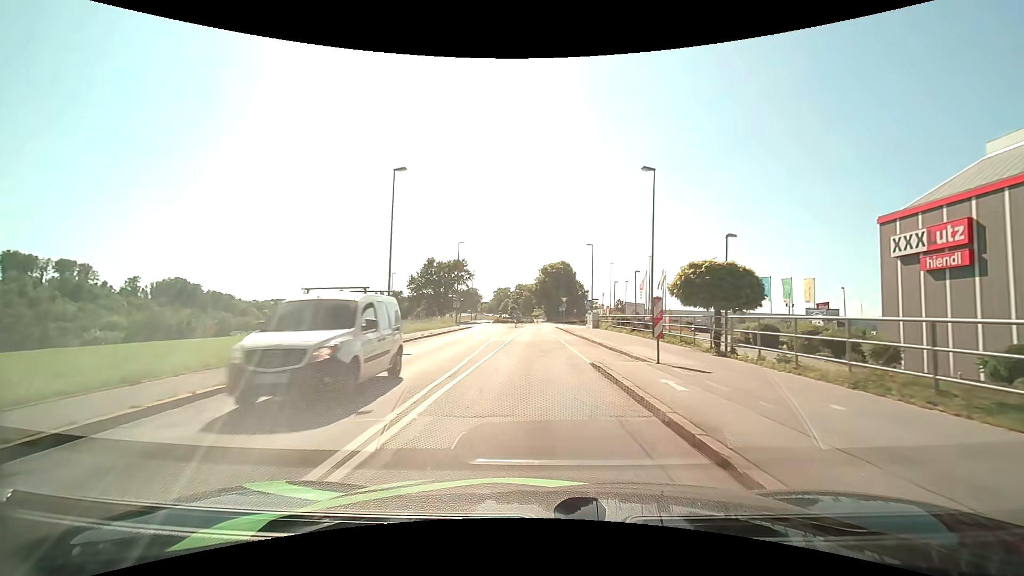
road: tertiary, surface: asphalt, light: Day
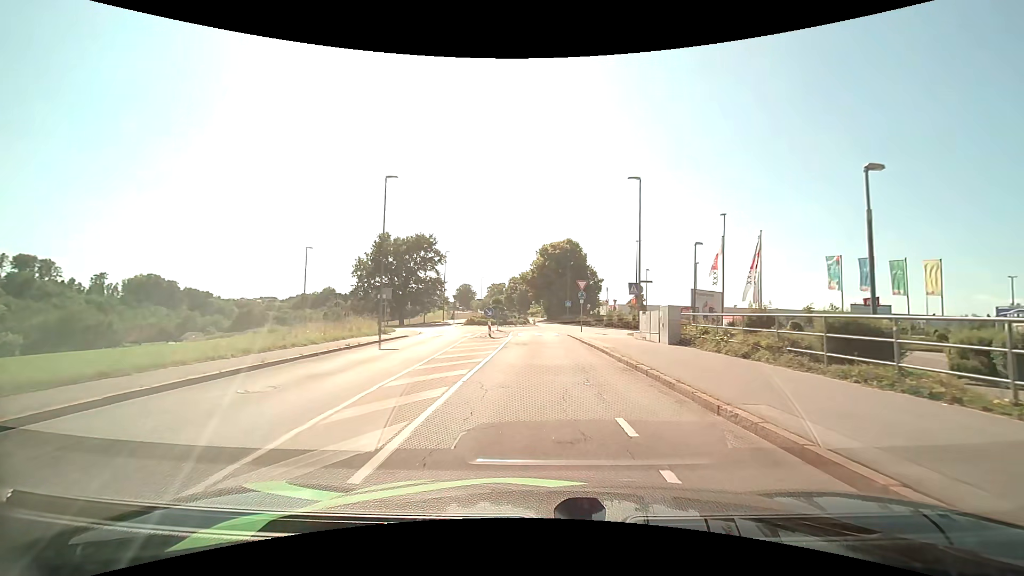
(0.0, +28.2) m; 0°
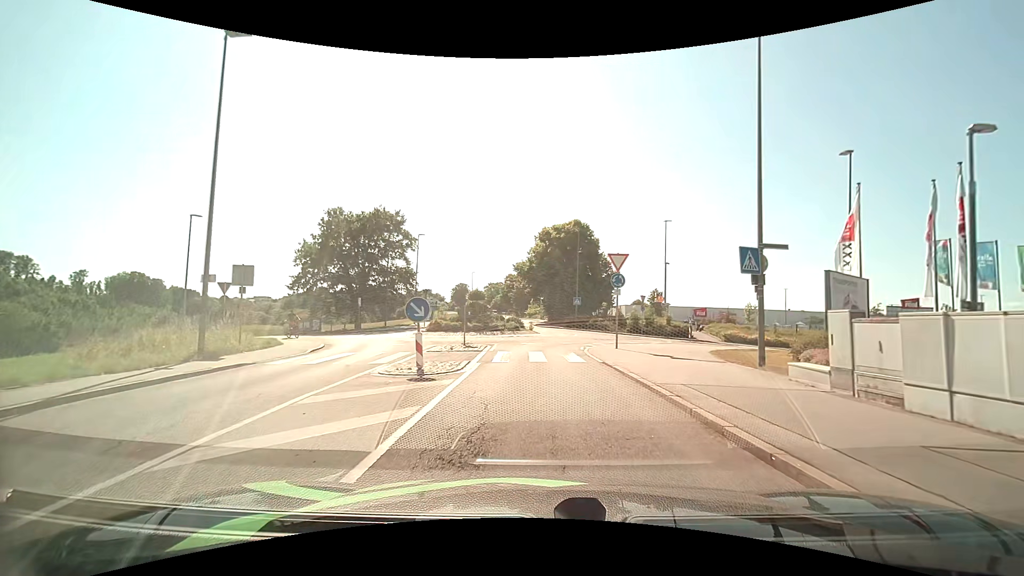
(0.0, +16.5) m; 0°
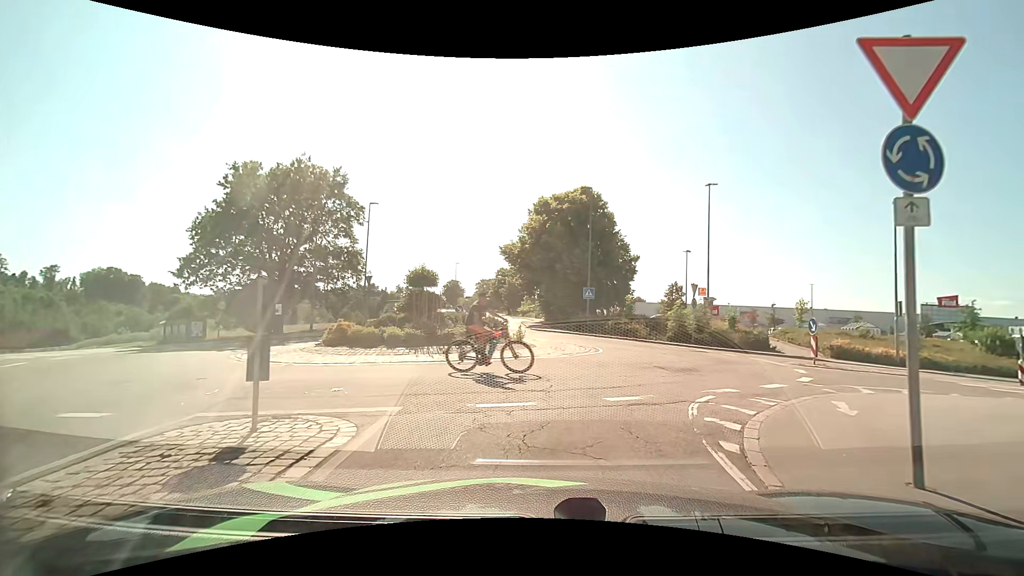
(+0.1, +15.4) m; +2°
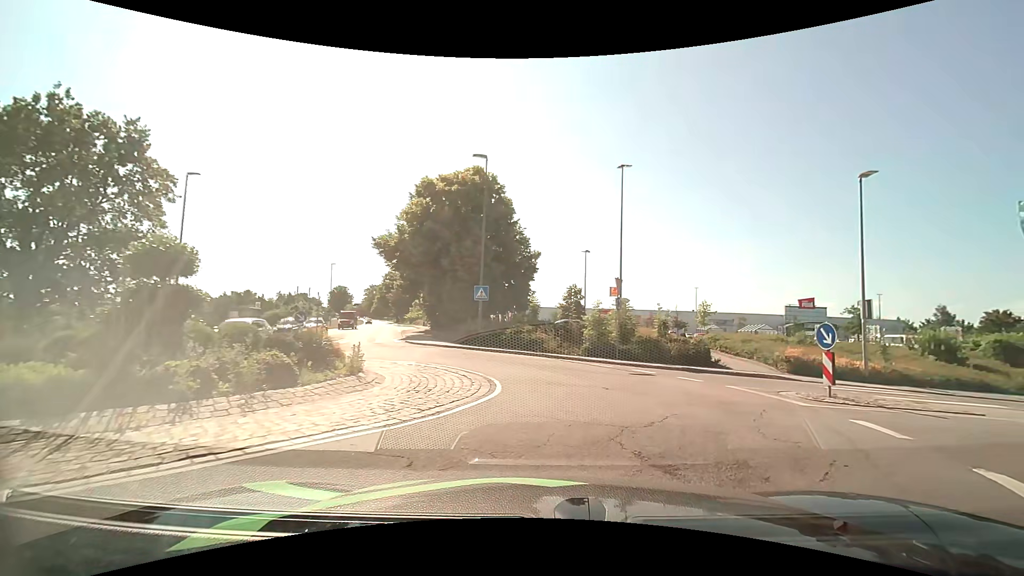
(+0.4, +8.5) m; +11°
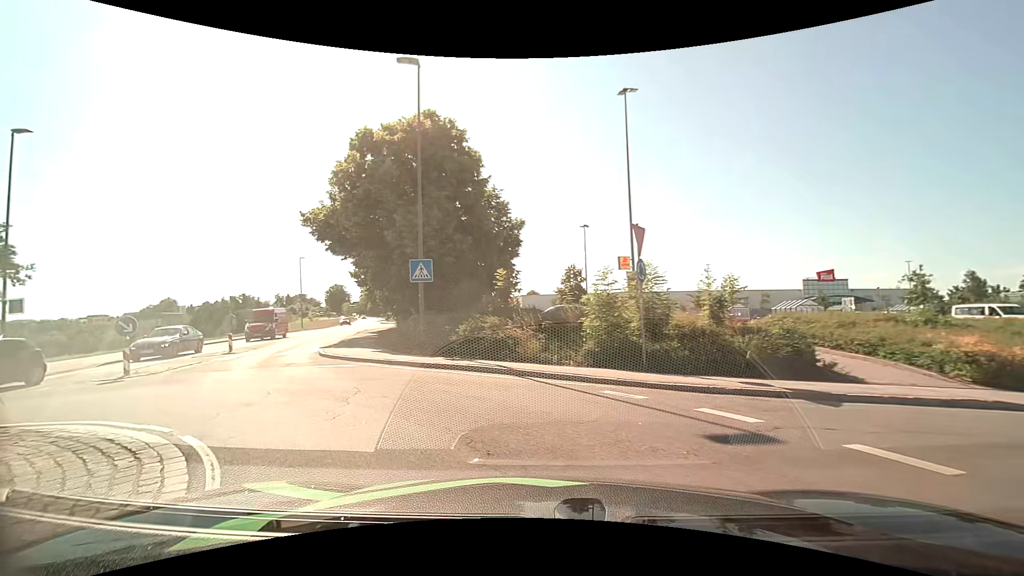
(+1.0, +9.4) m; 0°
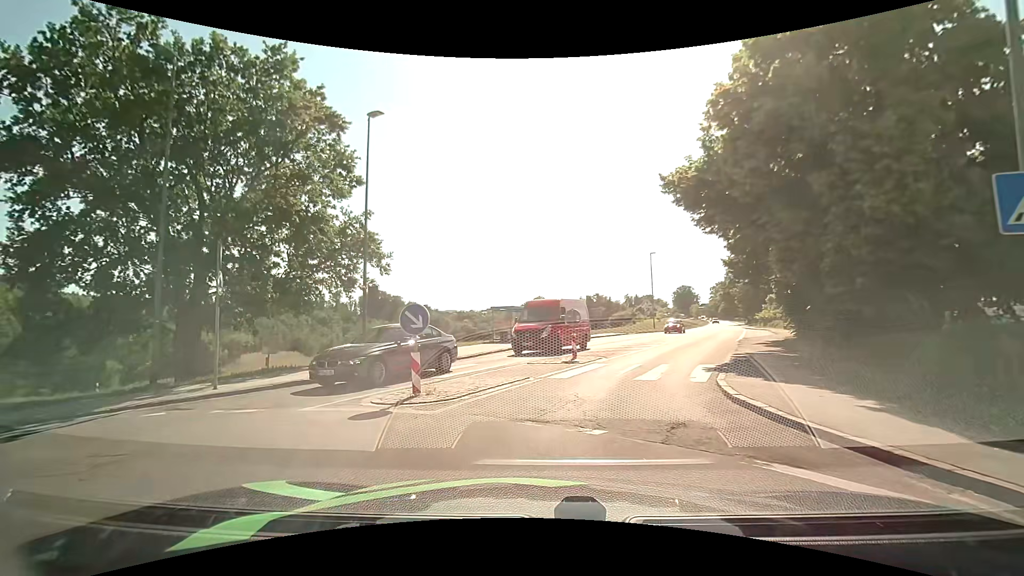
(-3.6, +8.7) m; -39°
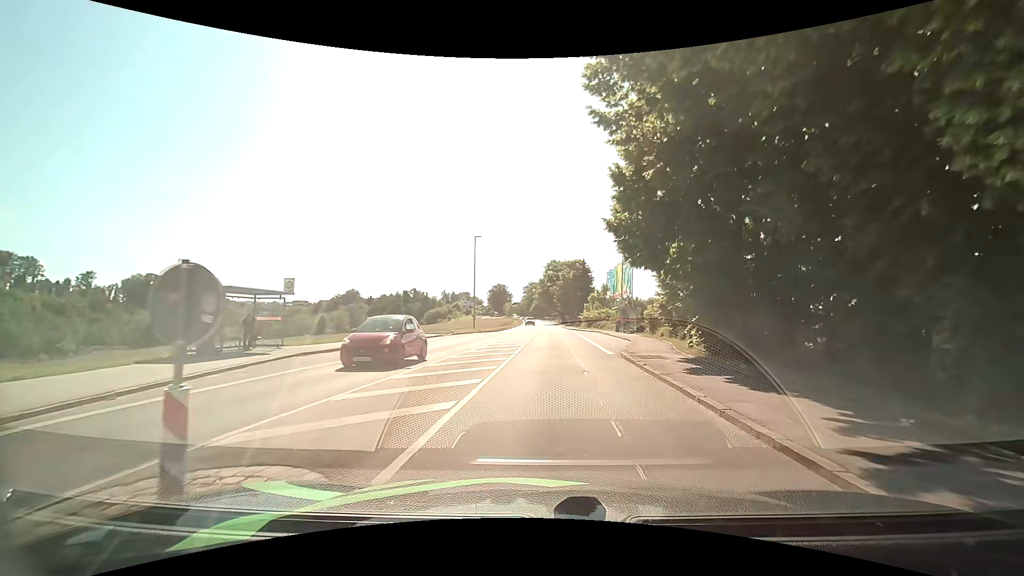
(+1.9, +14.0) m; +23°
(0, +10) (0, +20) (0, +30) (+1, +40) (+1, +50) (+1, +60) (0, +70) (0, +80) (0, +90) (0, +100) m
